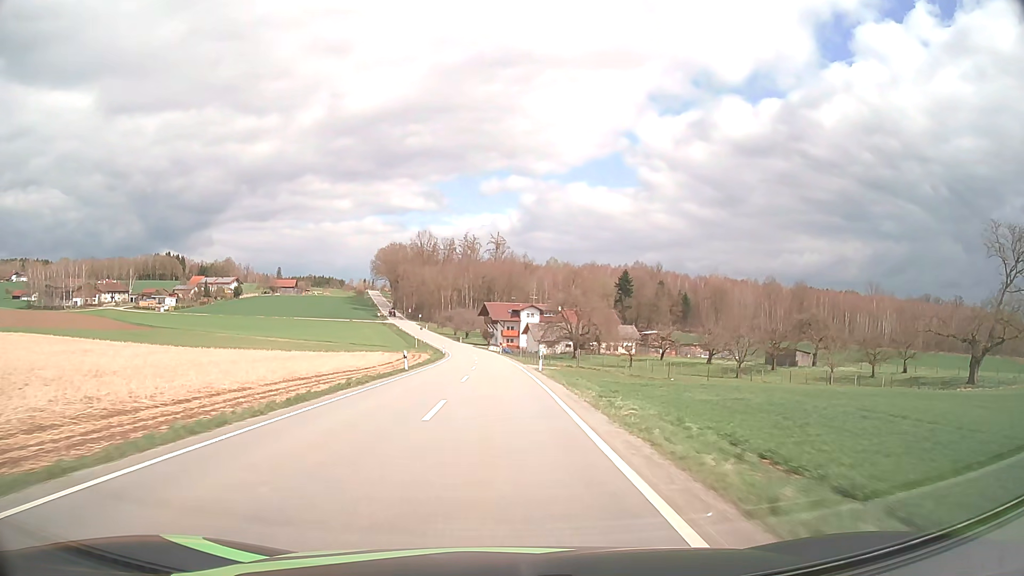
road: tertiary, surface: asphalt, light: Day
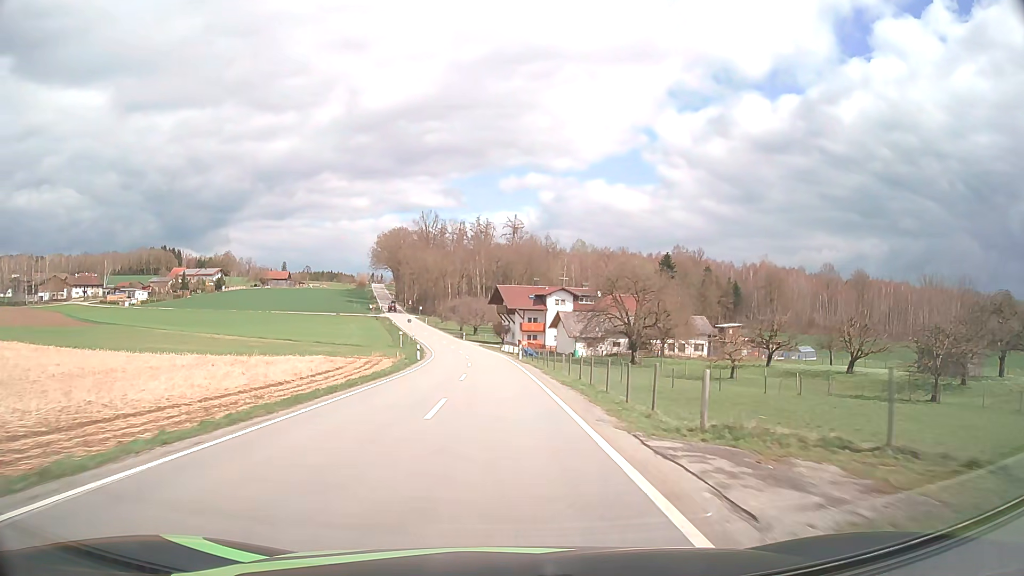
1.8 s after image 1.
(-0.3, +35.7) m; -1°
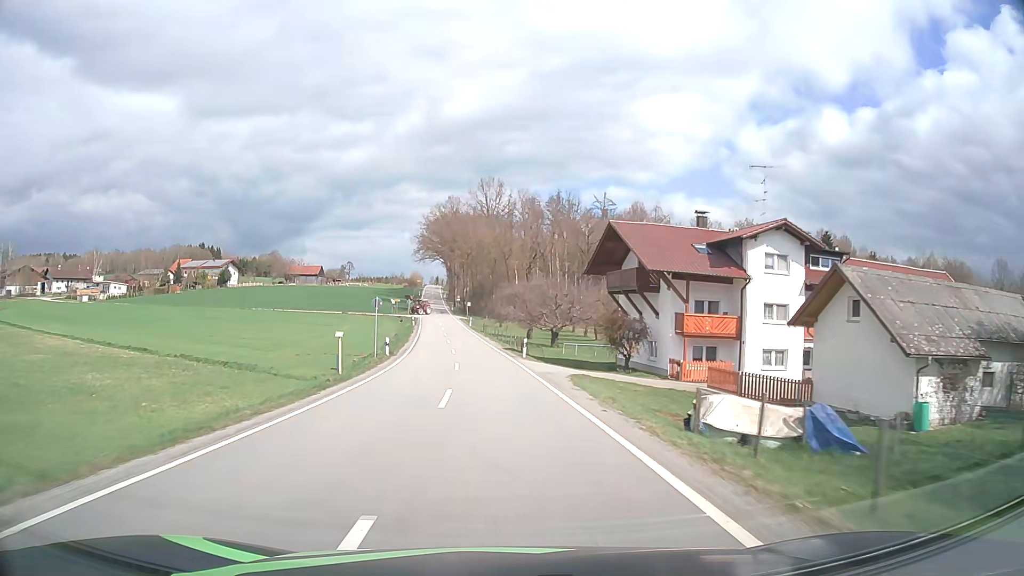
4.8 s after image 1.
(-2.6, +58.1) m; -7°
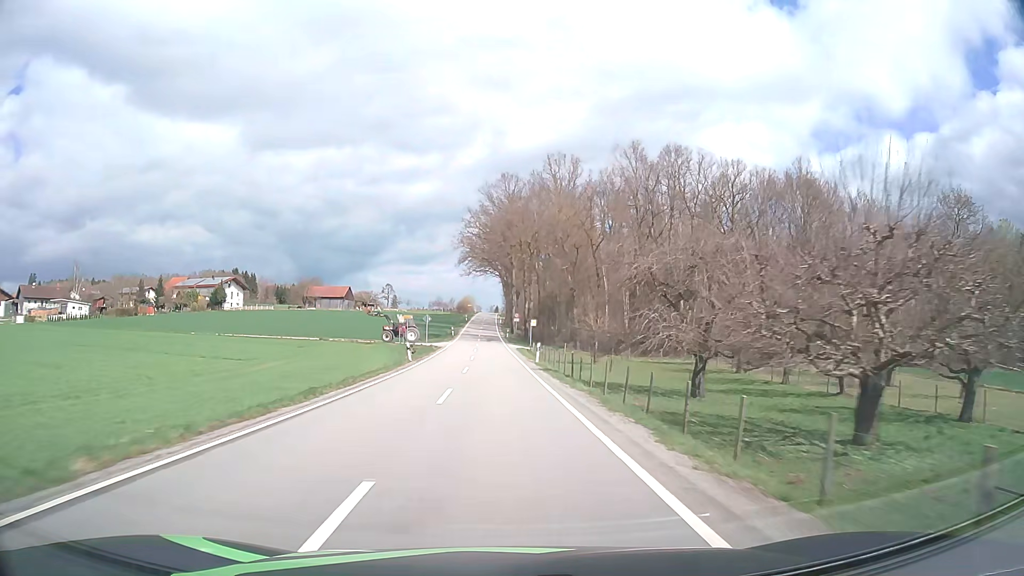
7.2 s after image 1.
(-2.5, +46.3) m; -5°
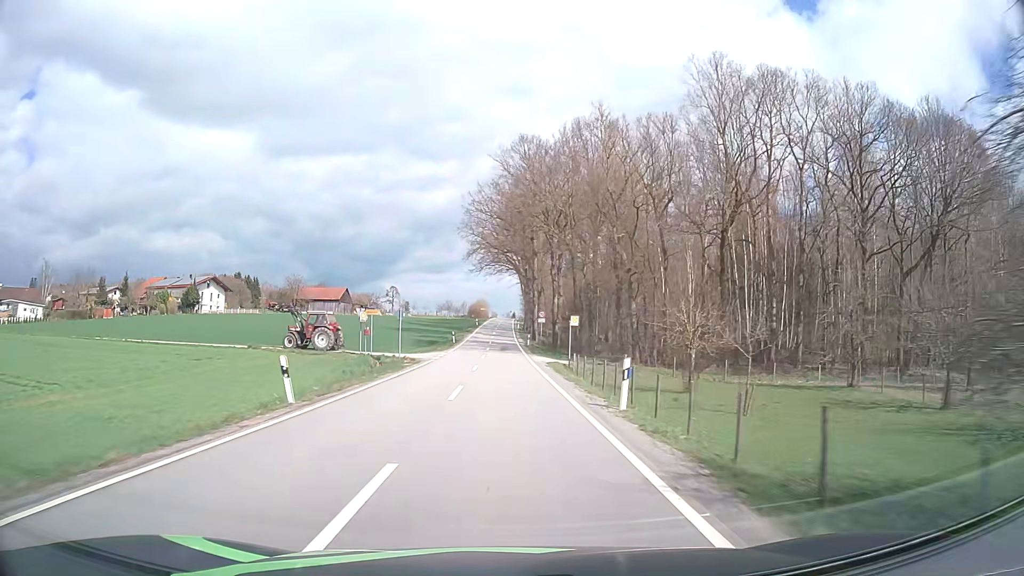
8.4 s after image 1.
(-0.3, +23.2) m; -1°
(0, +10) (0, +20) (0, +30) (0, +40) (0, +50) (0, +60) (-1, +70) (-1, +80) (-1, +90) (-1, +100) m
